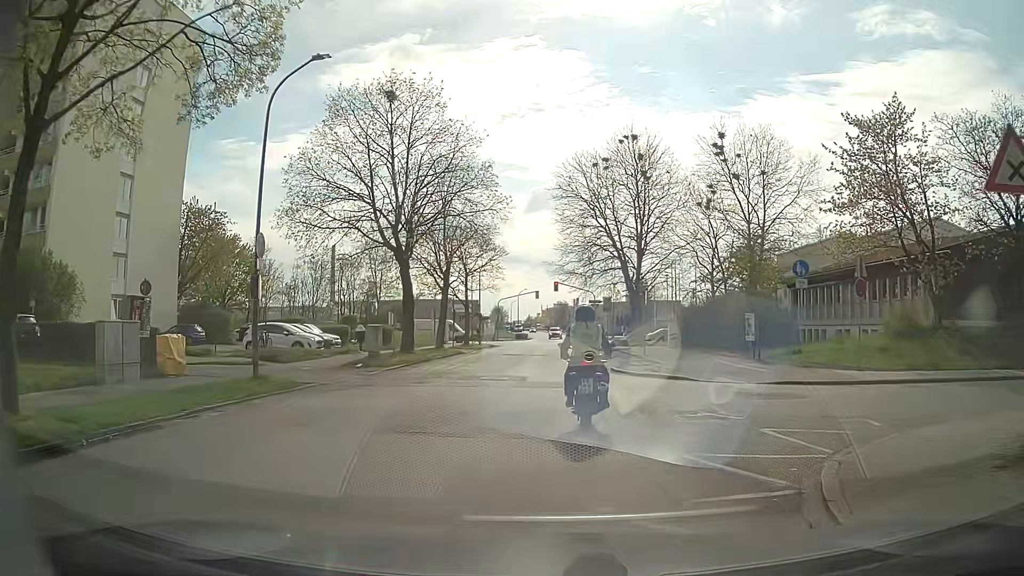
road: residential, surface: asphalt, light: Day
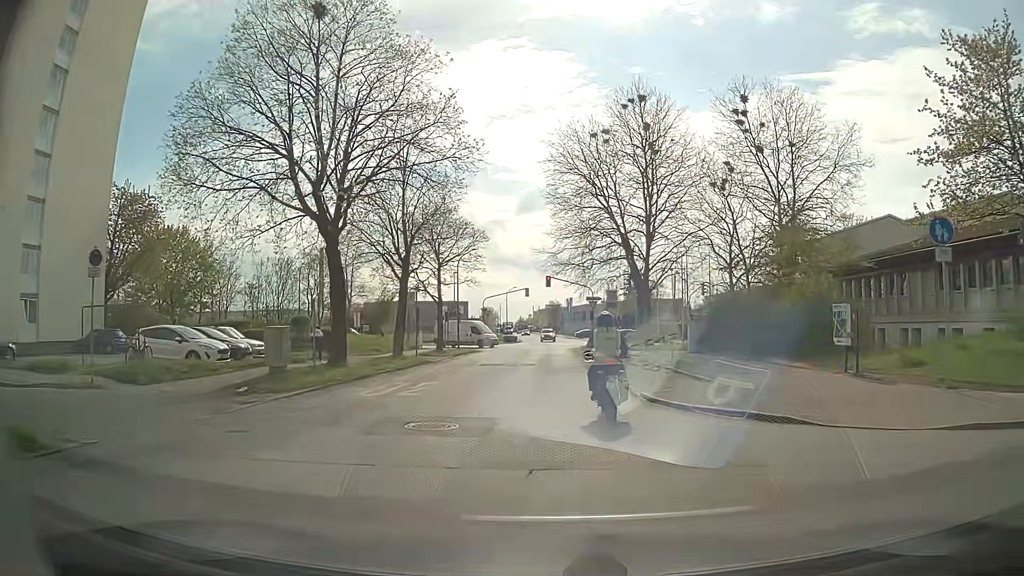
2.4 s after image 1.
(+0.2, +9.4) m; +2°
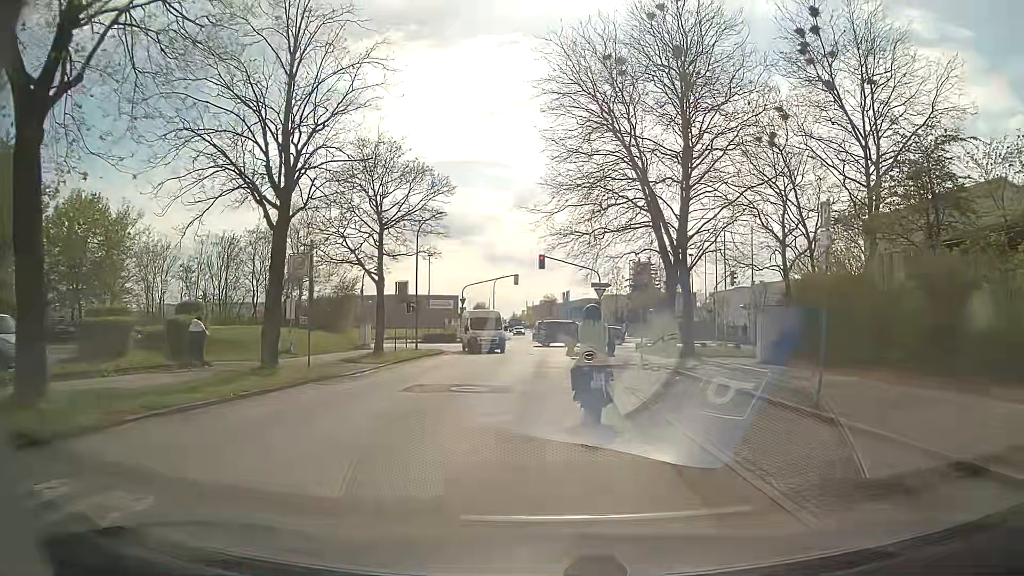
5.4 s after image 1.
(0.0, +13.9) m; 0°
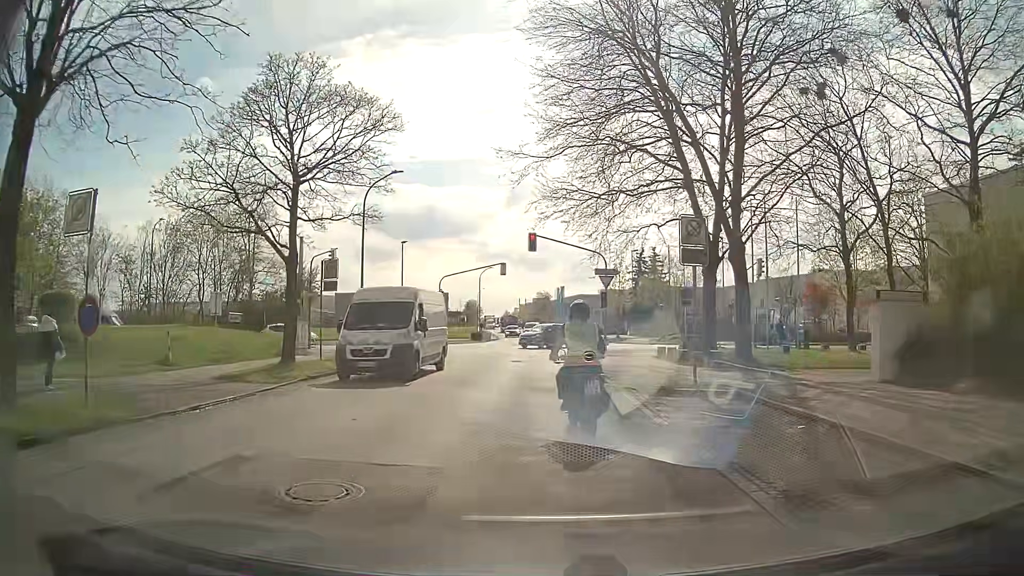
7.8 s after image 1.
(0.0, +9.5) m; 0°
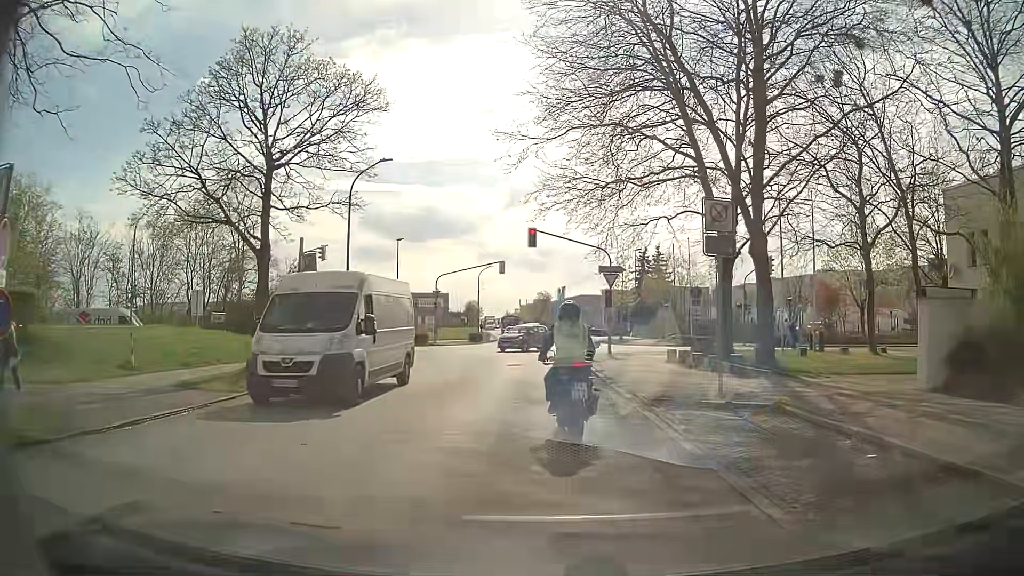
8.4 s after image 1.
(0.0, +2.1) m; +1°
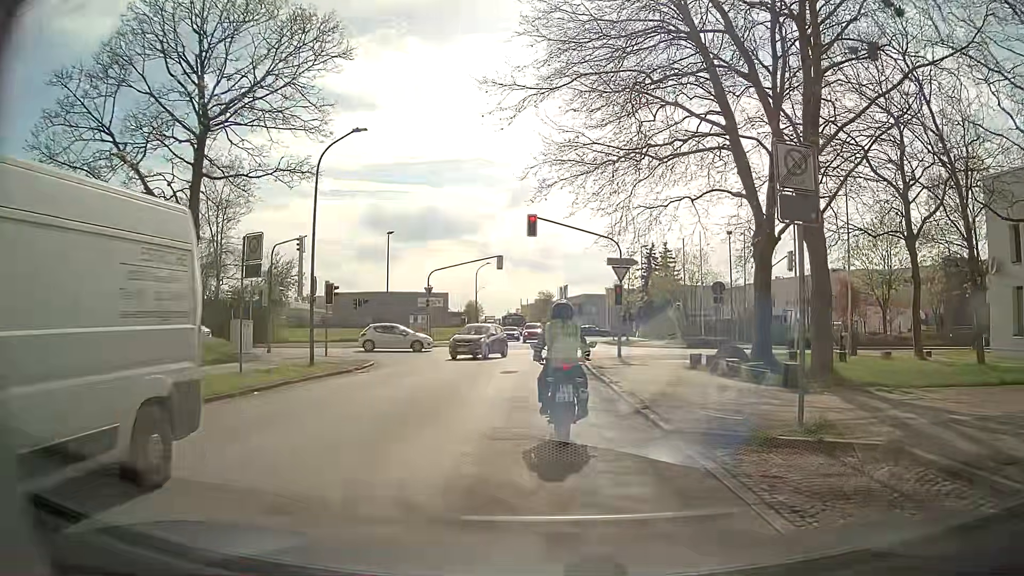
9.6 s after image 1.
(0.0, +4.0) m; 0°
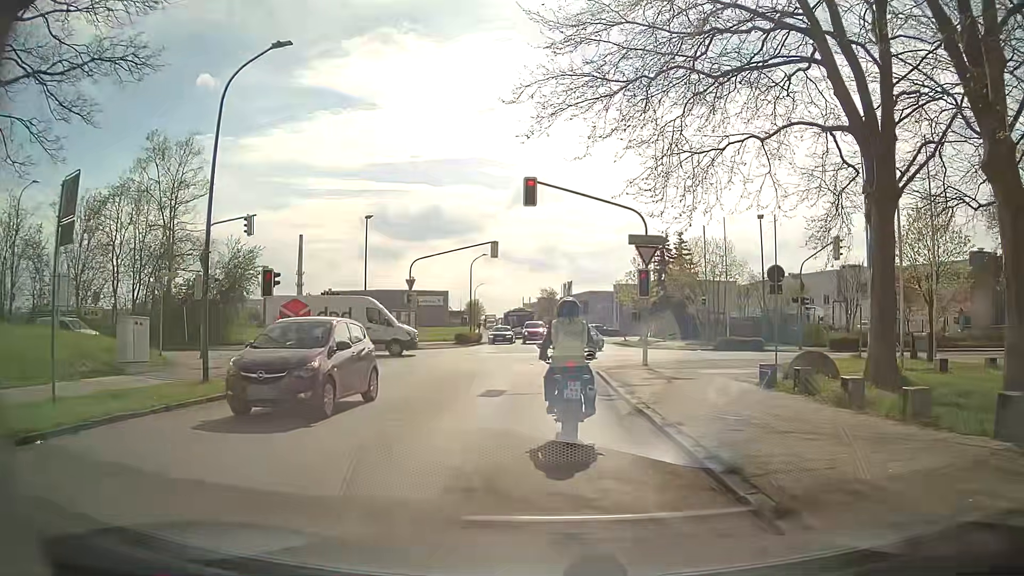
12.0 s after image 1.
(-0.1, +7.0) m; 0°
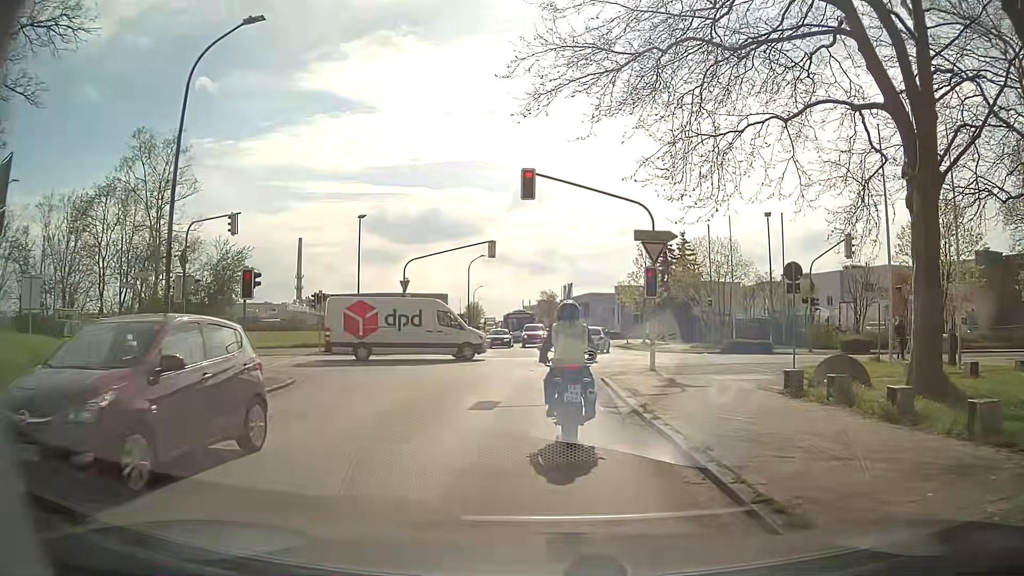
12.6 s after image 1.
(0.0, +1.6) m; +1°
